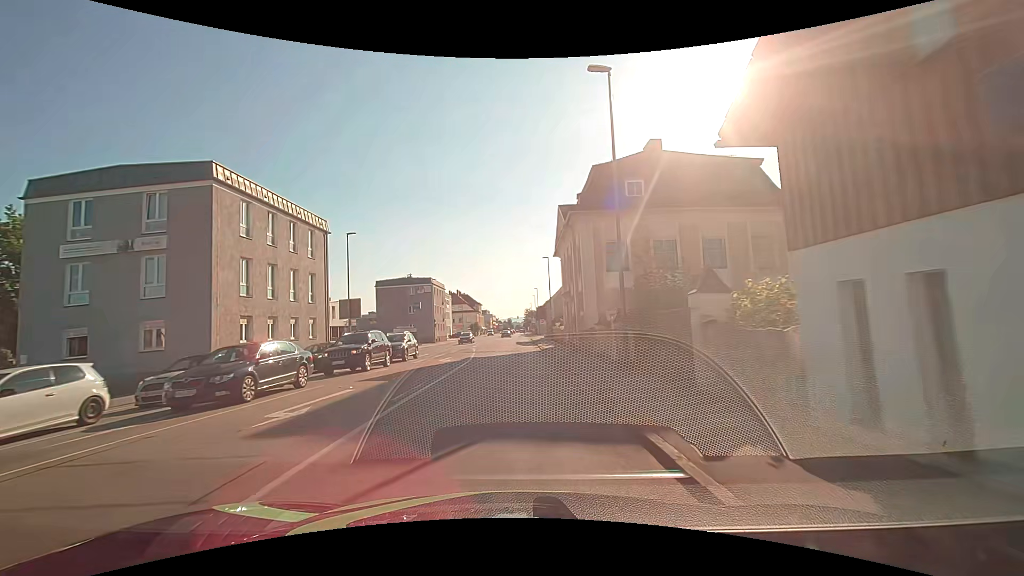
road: tertiary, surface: asphalt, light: Day
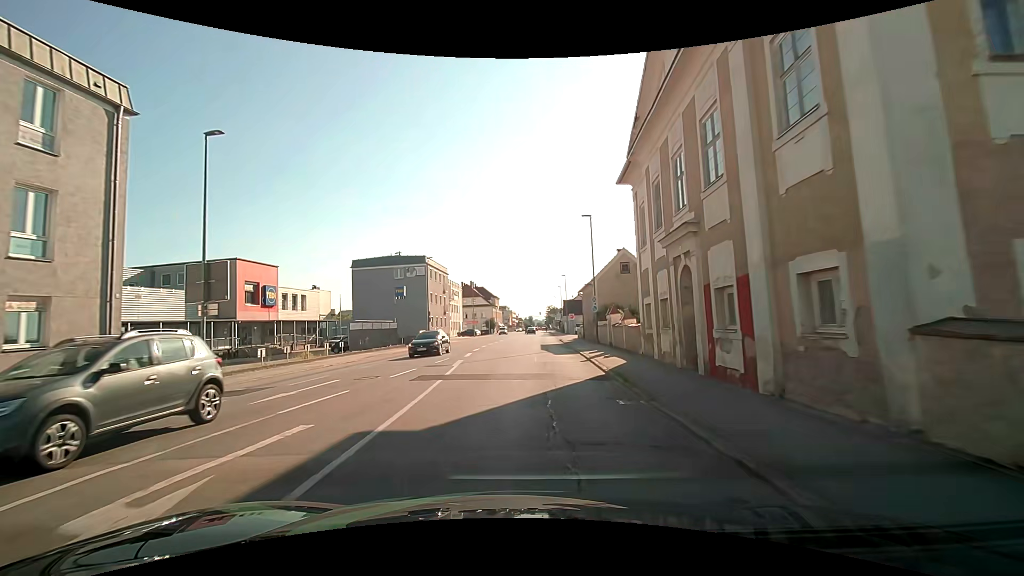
(-0.1, +21.5) m; -2°
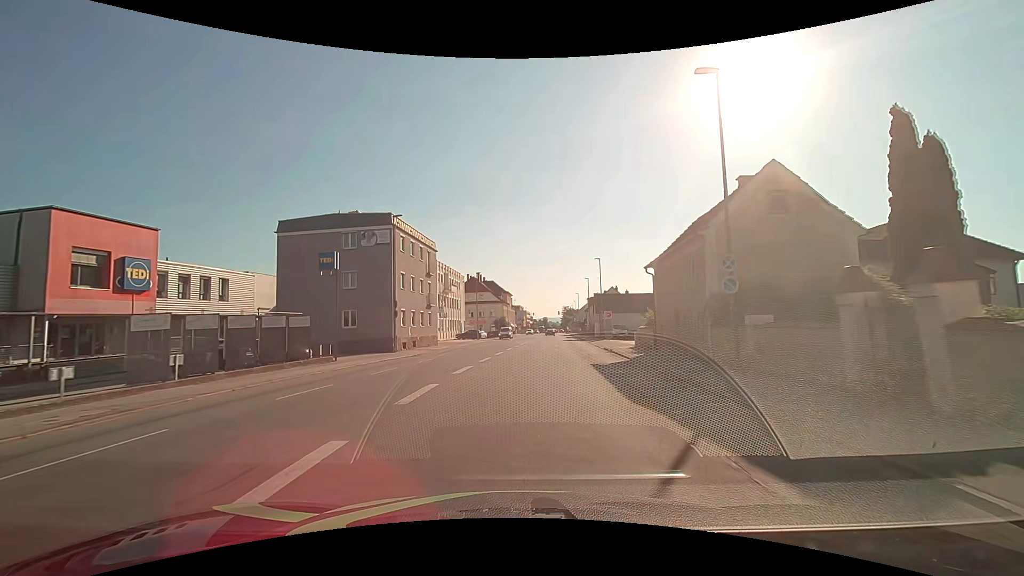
(-0.4, +22.6) m; -1°
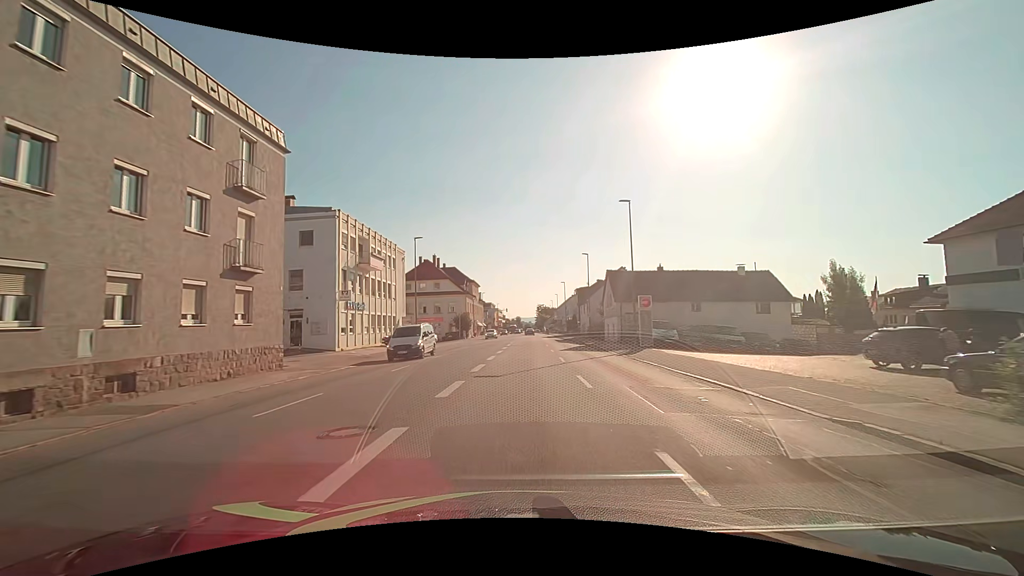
(+0.4, +29.1) m; +3°
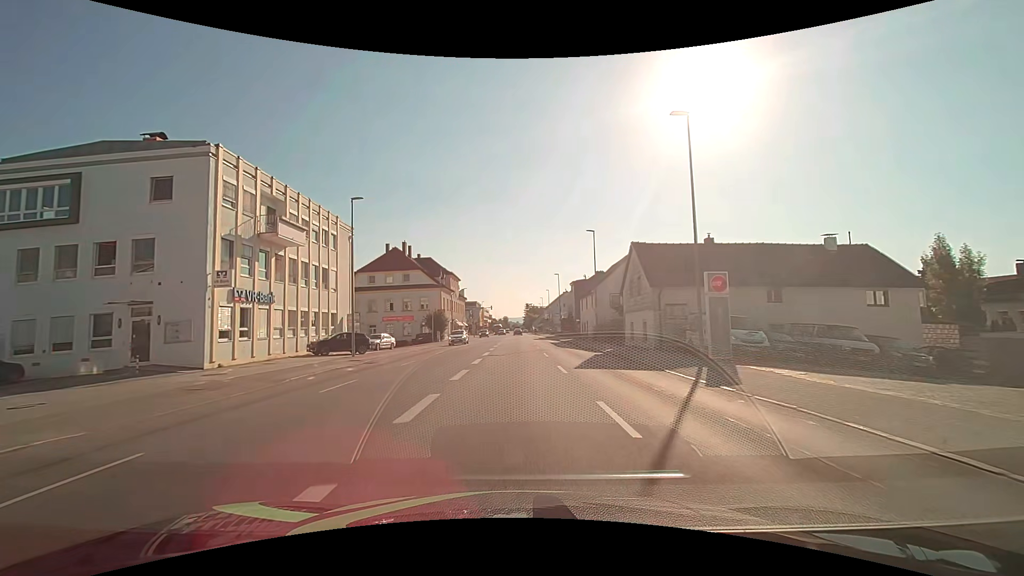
(+0.2, +14.5) m; +1°
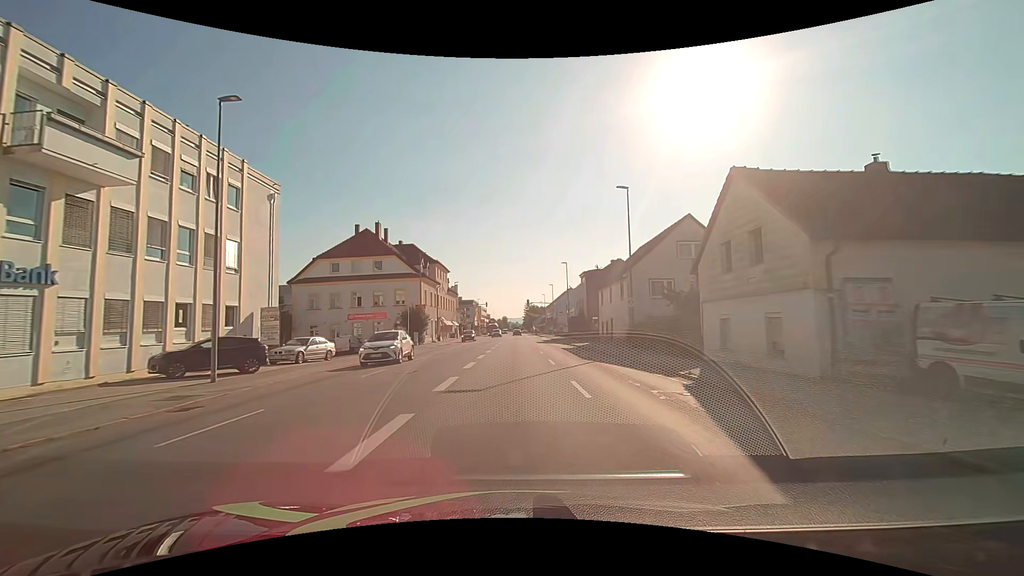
(+0.1, +14.5) m; 0°
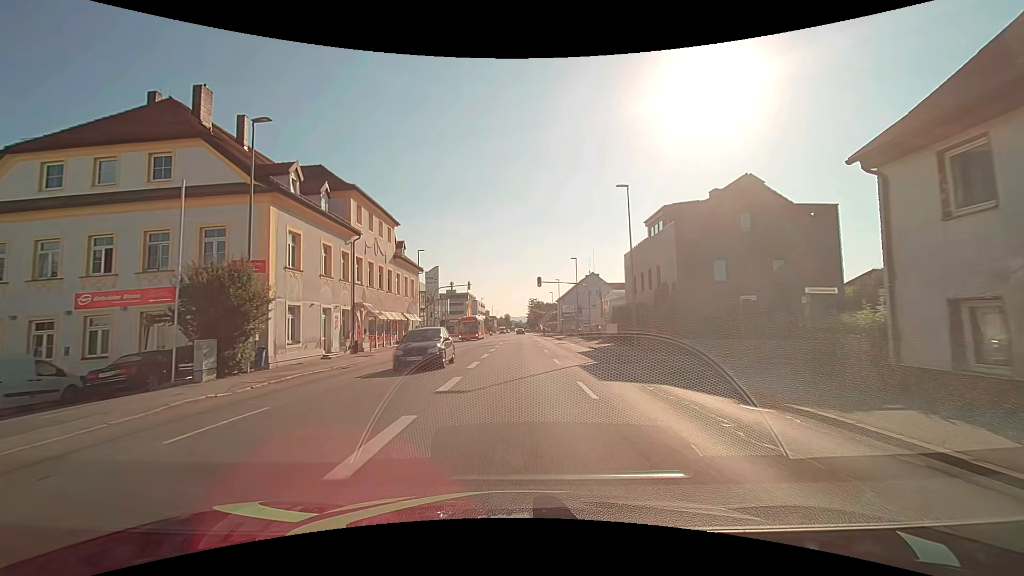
(-0.3, +36.3) m; -1°
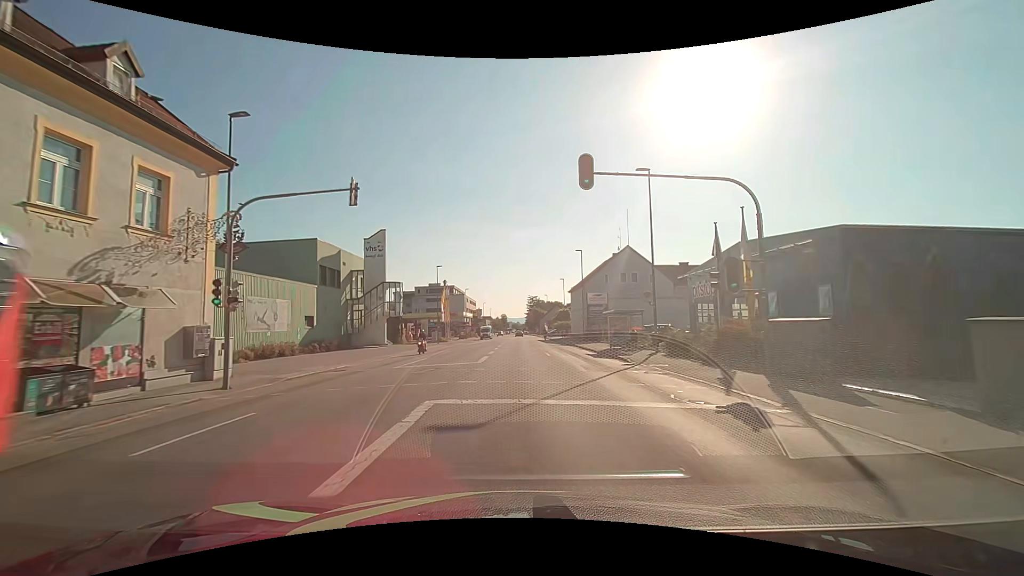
(0.0, +36.5) m; 0°
(0, +10) (0, +20) (0, +30) (0, +40) (0, +50) (0, +60) (0, +70) (0, +80) (0, +90) (0, +100) m
